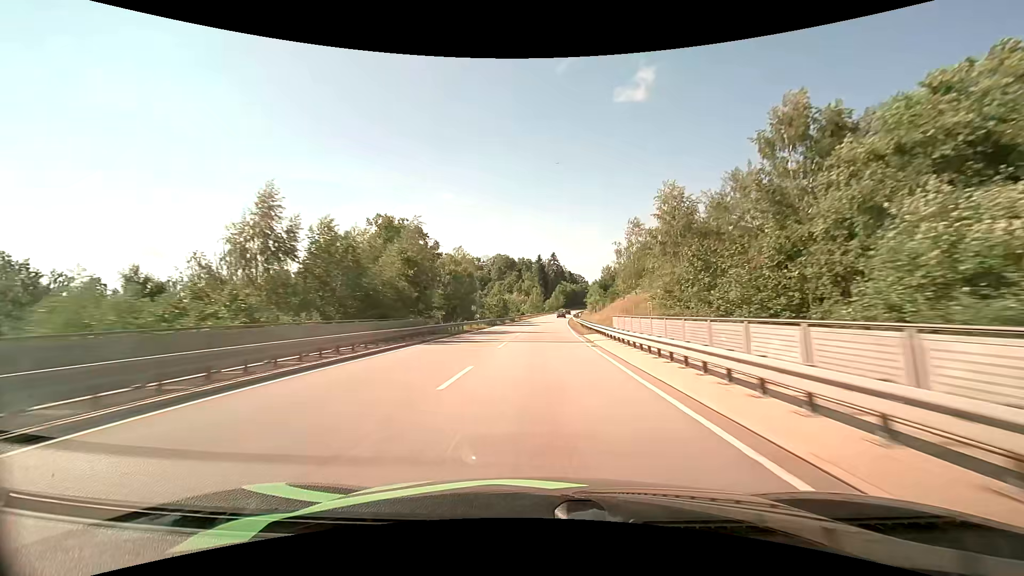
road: primary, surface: asphalt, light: Day
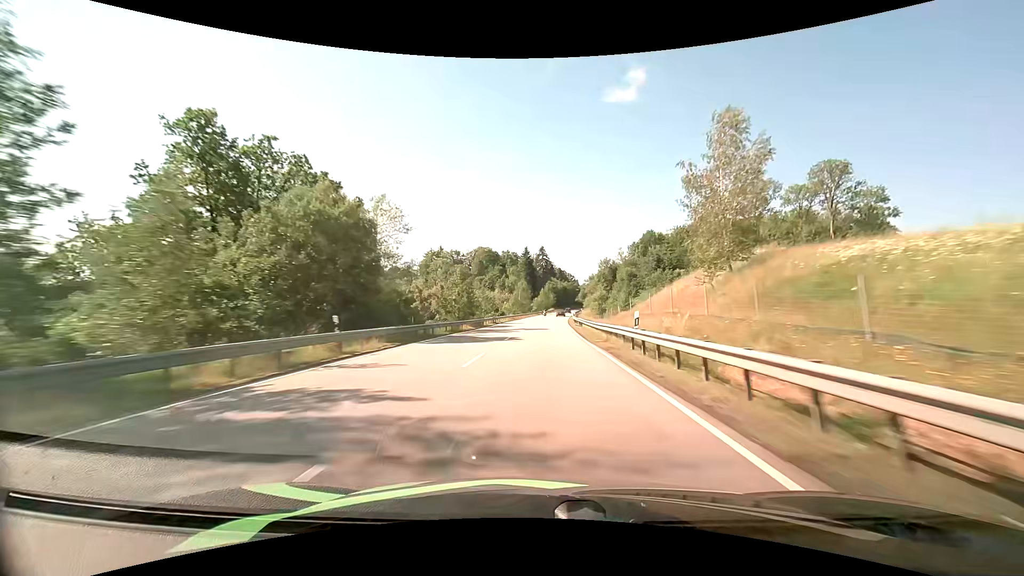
(+0.4, +31.6) m; +2°
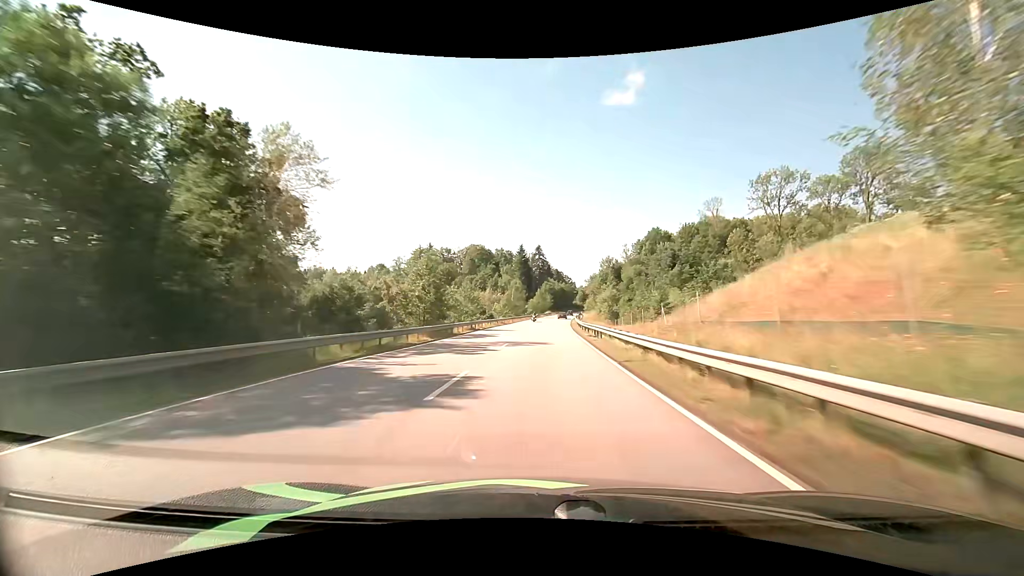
(0.0, +15.9) m; 0°
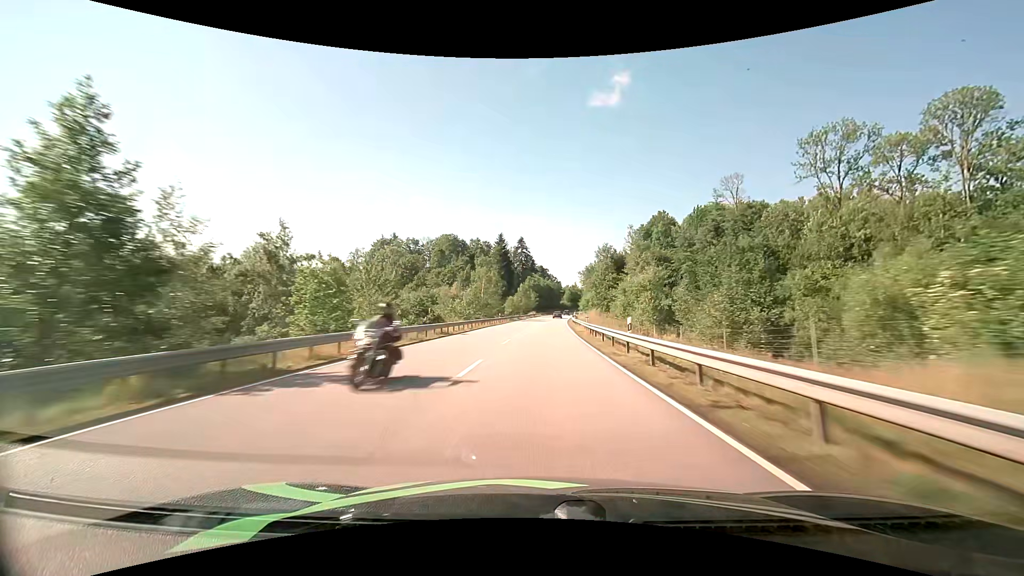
(+0.5, +32.1) m; +2°
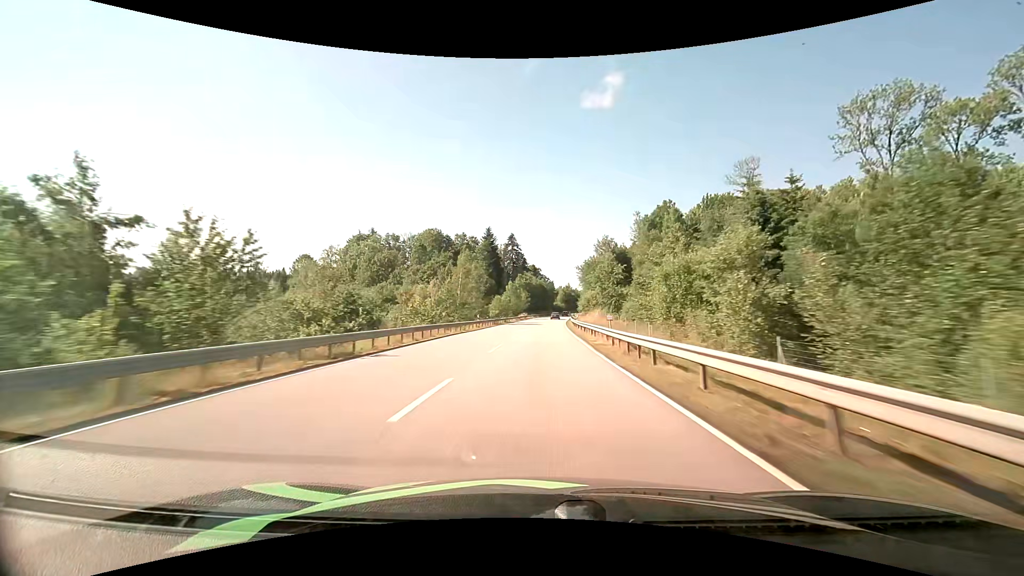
(+0.1, +16.2) m; +1°
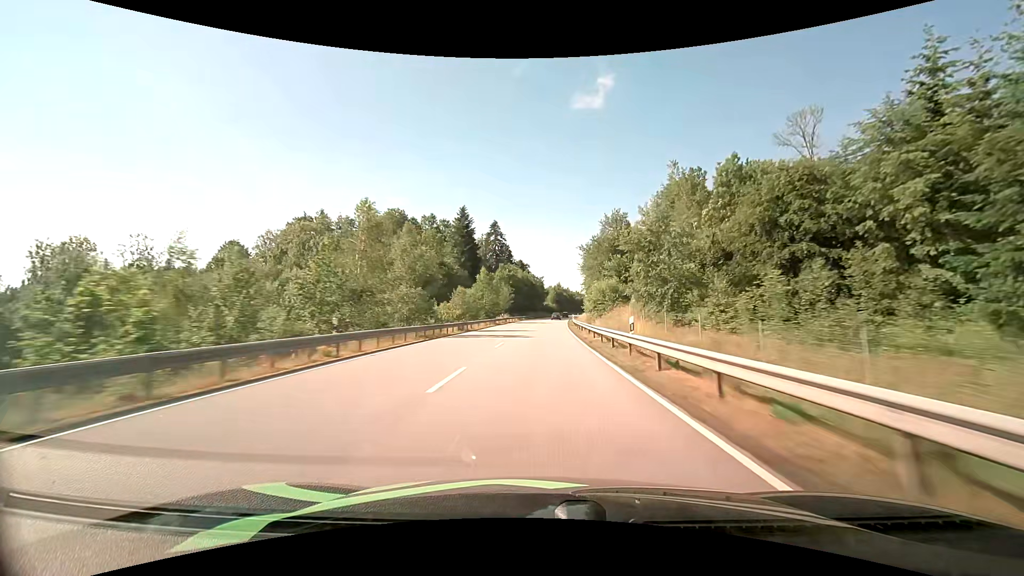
(+0.3, +32.9) m; +1°
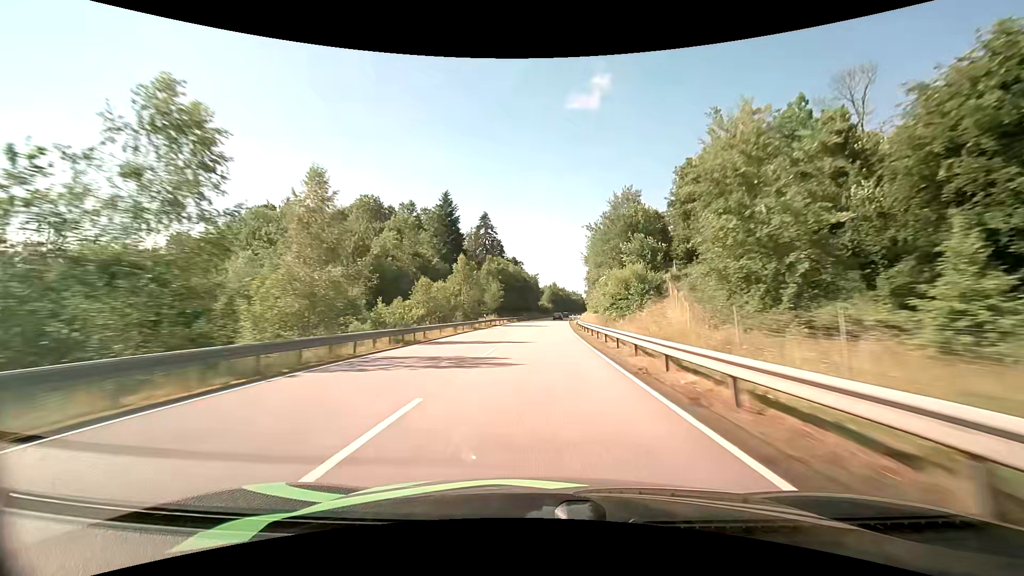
(+0.1, +16.5) m; +1°
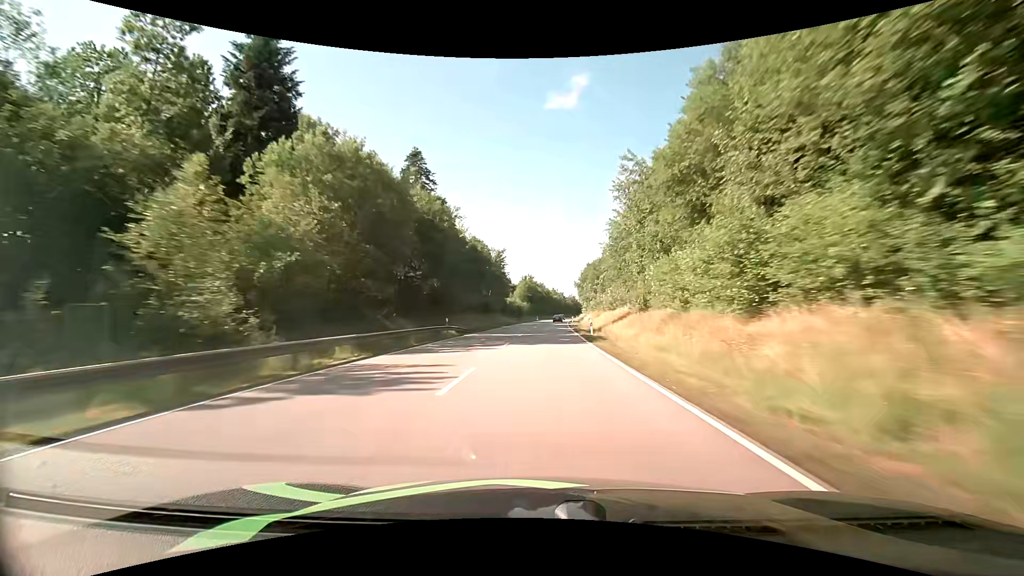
(+1.7, +65.9) m; +3°
(0, +10) (0, +20) (0, +30) (0, +40) (+1, +50) (+1, +60) (+1, +70) (+2, +80) (+3, +90) (+3, +100) m
